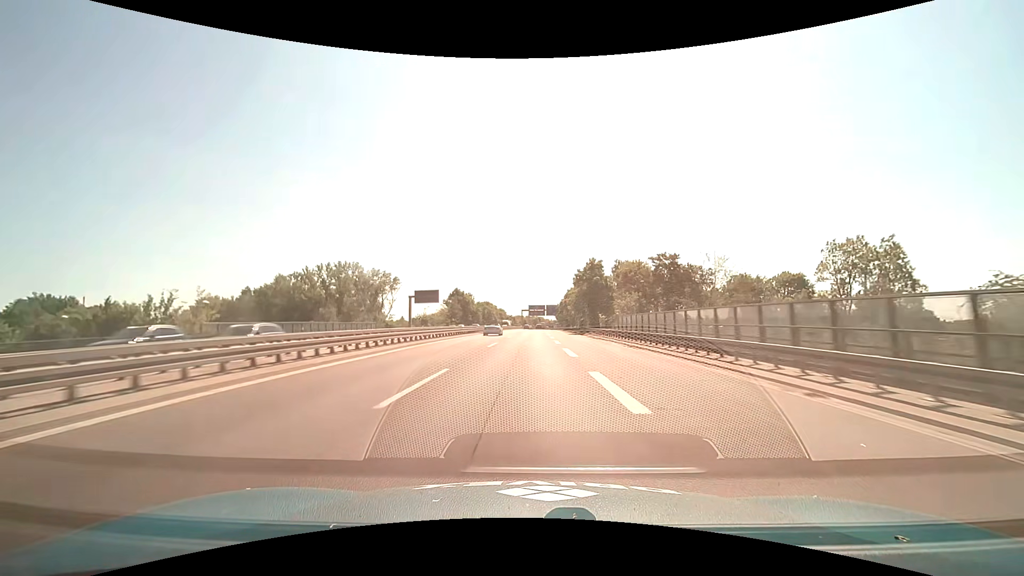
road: motorway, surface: asphalt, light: Day
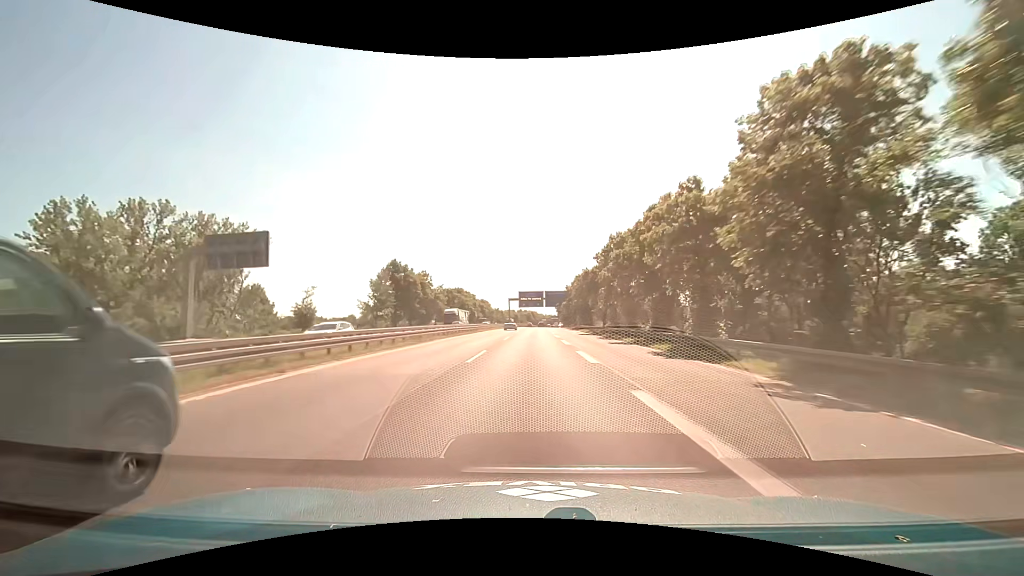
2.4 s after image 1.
(+0.4, +64.9) m; +1°
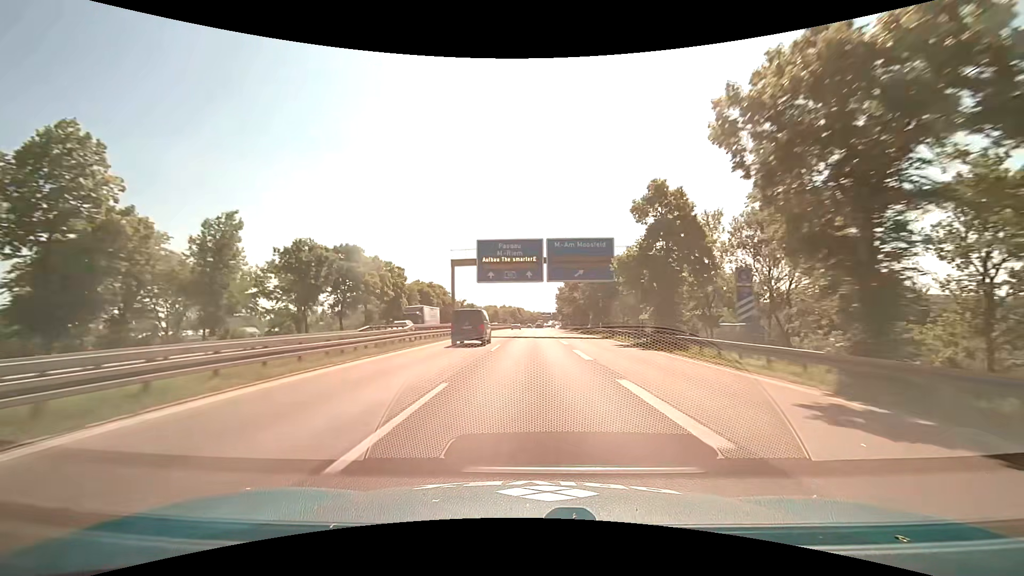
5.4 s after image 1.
(+0.8, +82.6) m; +1°
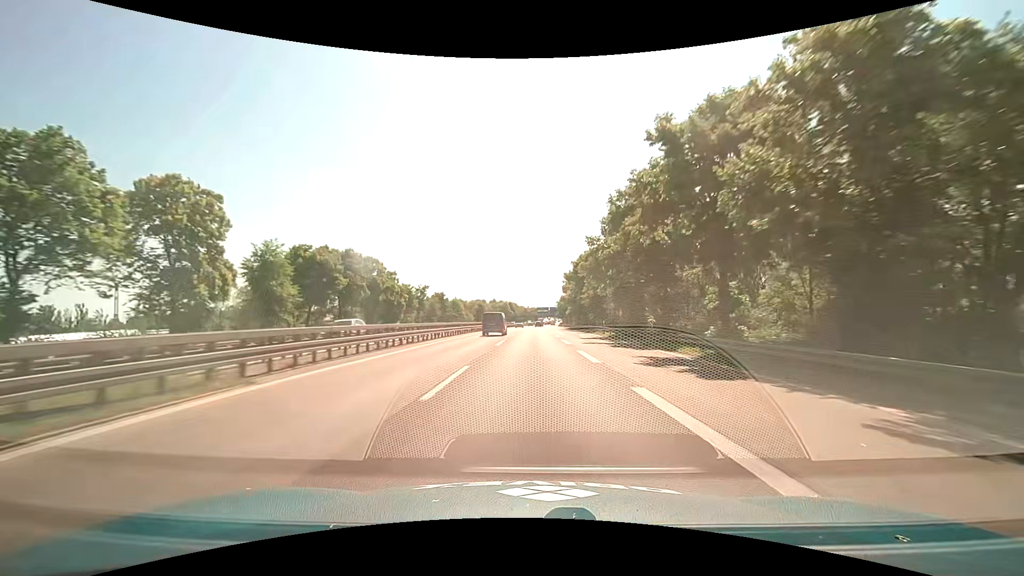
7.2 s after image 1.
(+0.3, +50.4) m; 0°
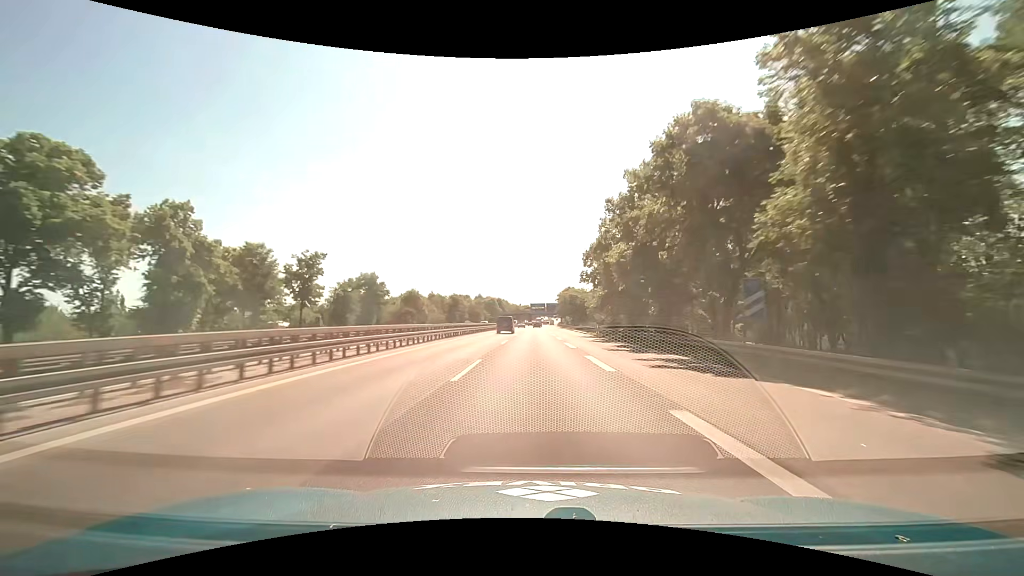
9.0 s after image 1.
(+0.5, +51.0) m; +1°
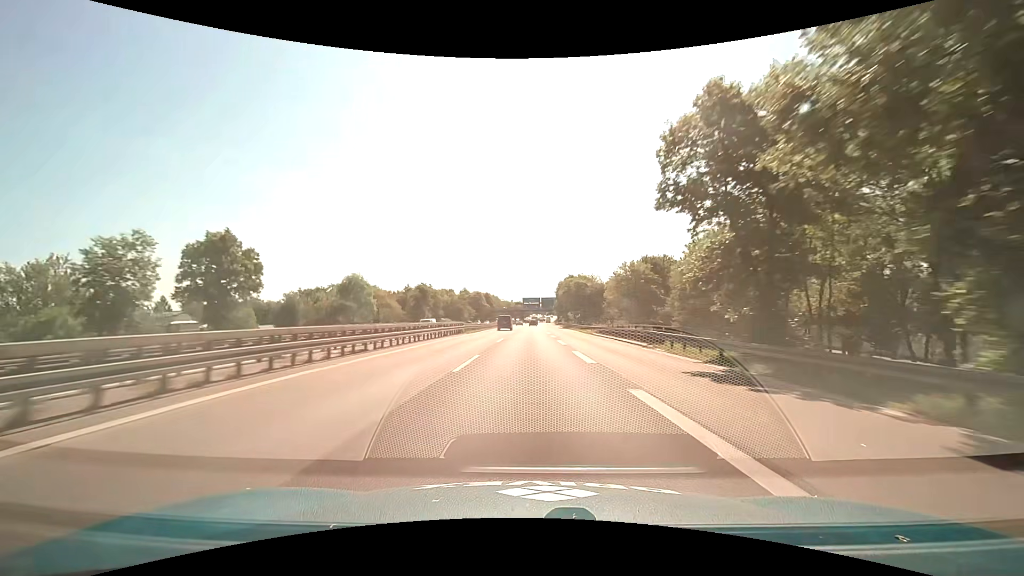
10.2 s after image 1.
(+0.4, +34.3) m; +1°
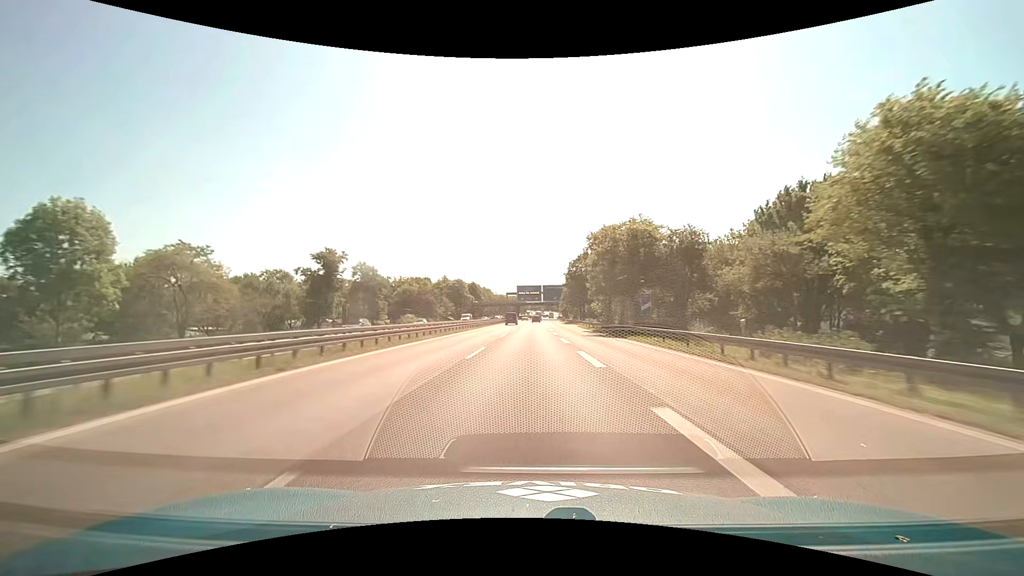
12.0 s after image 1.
(0.0, +50.6) m; 0°
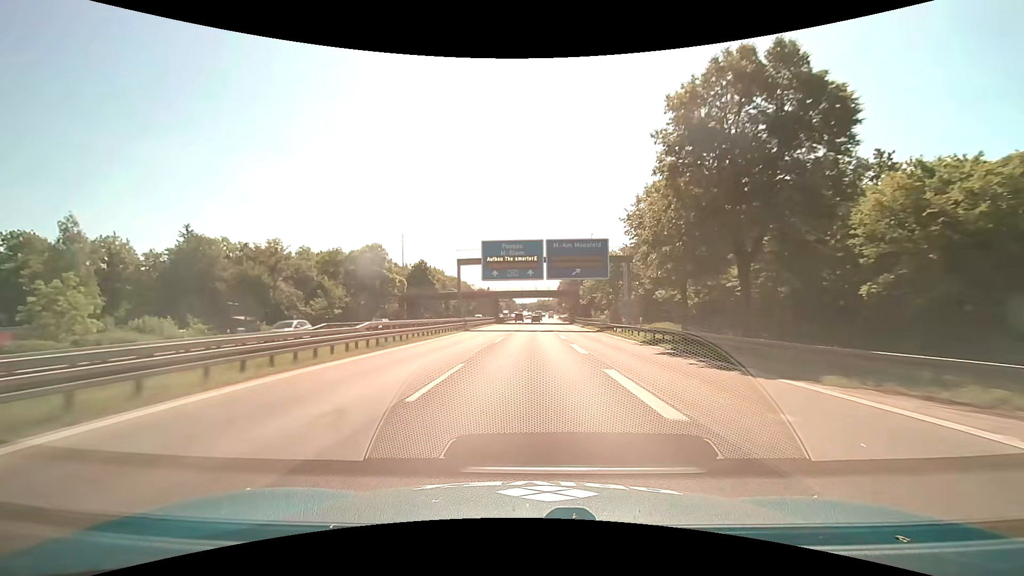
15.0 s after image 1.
(+0.9, +79.1) m; +1°
(0, +10) (0, +20) (0, +30) (0, +40) (0, +50) (0, +60) (0, +70) (0, +80) (+1, +90) (+1, +100) m
